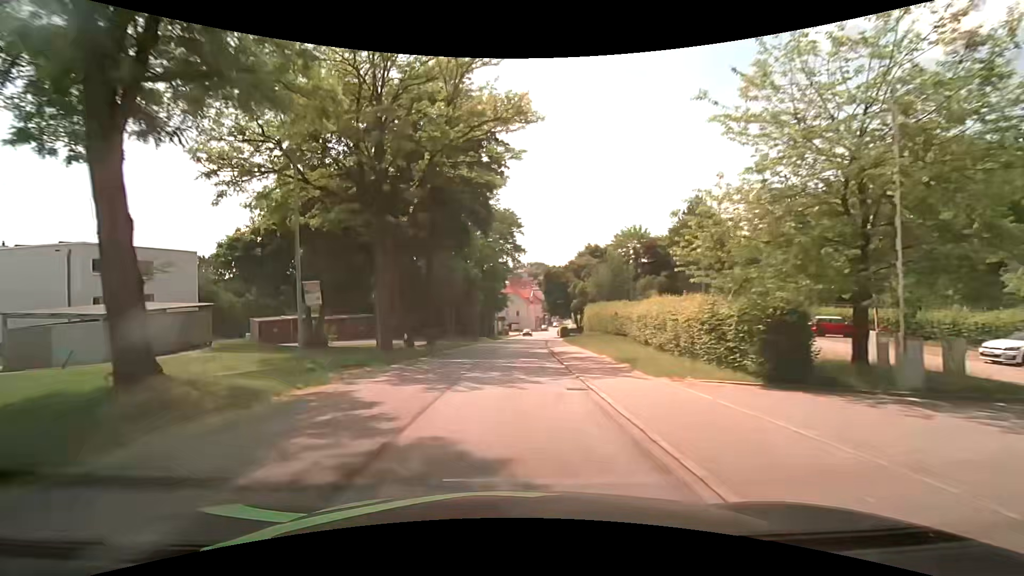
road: secondary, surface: asphalt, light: Day
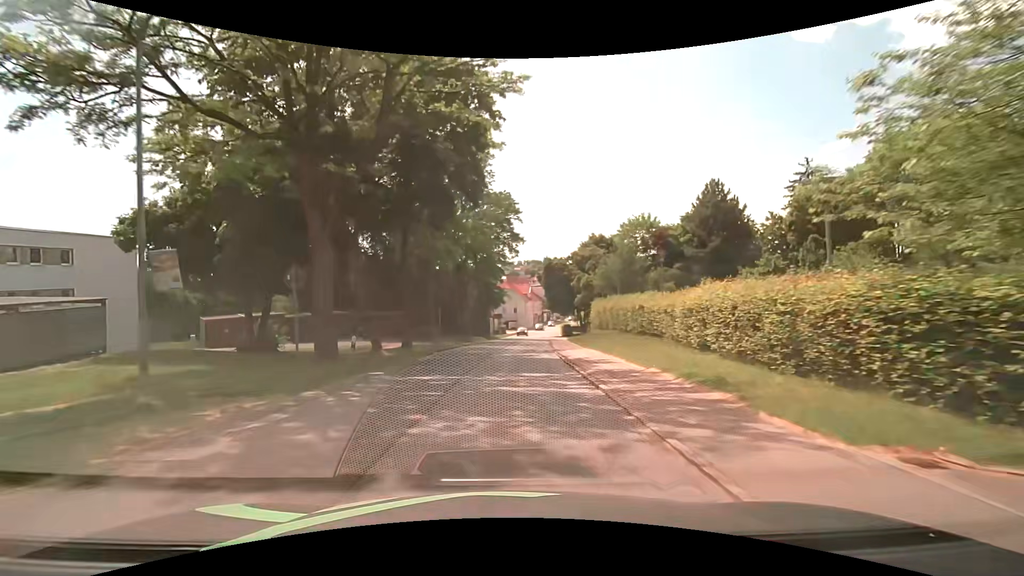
(0.0, +7.6) m; 0°
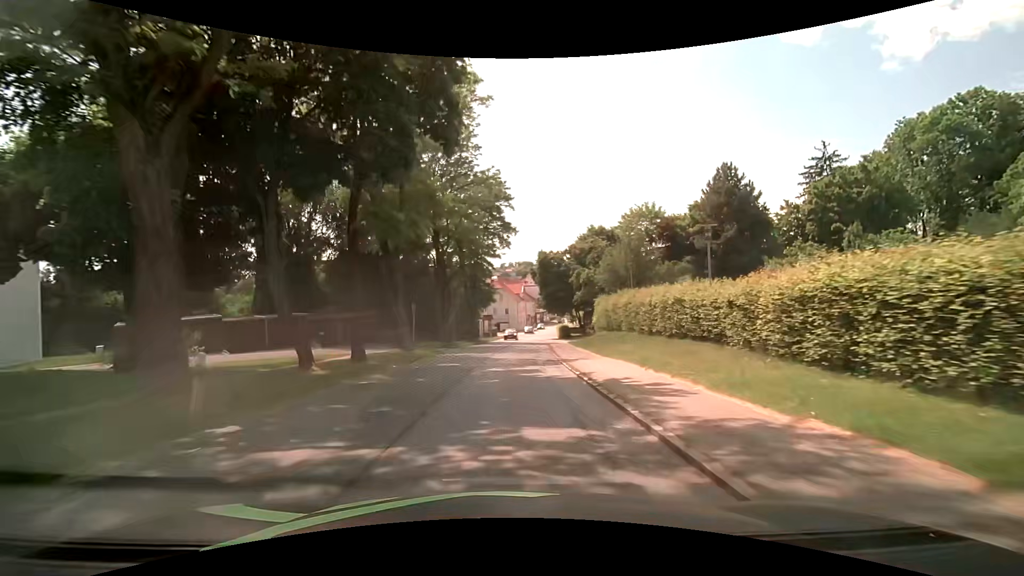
(0.0, +7.7) m; +1°
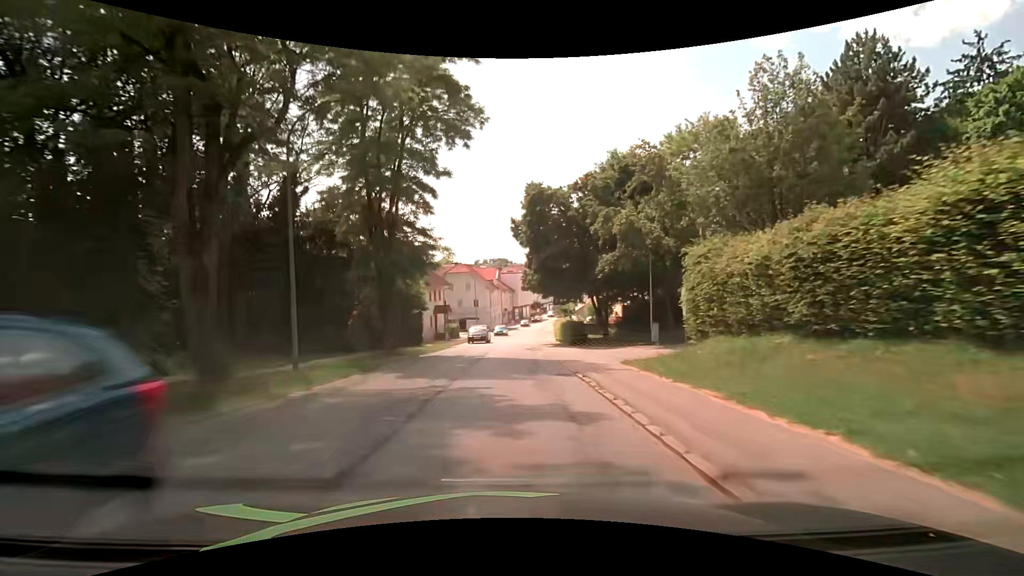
(+0.9, +30.6) m; +3°
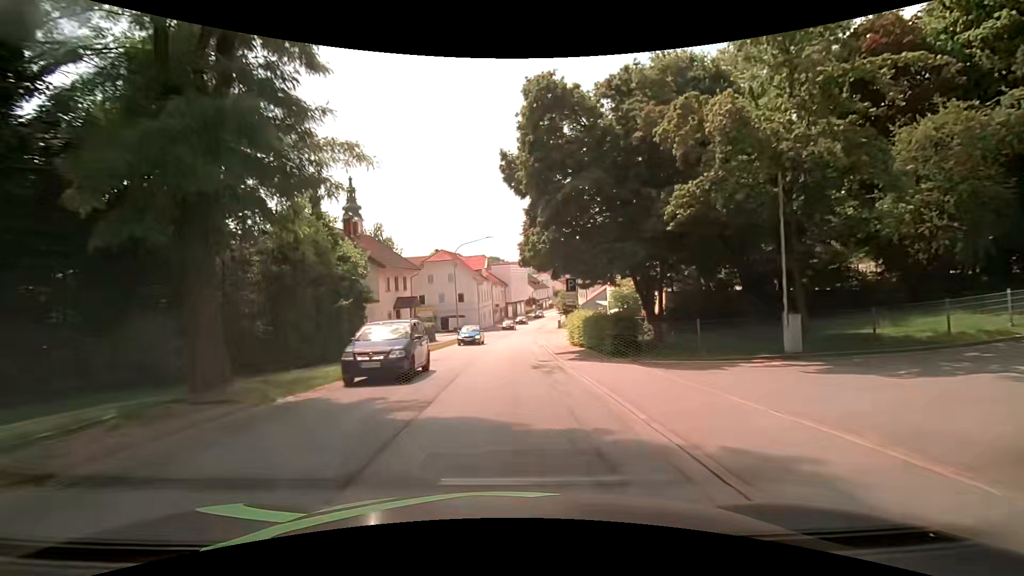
(+0.1, +15.3) m; +1°
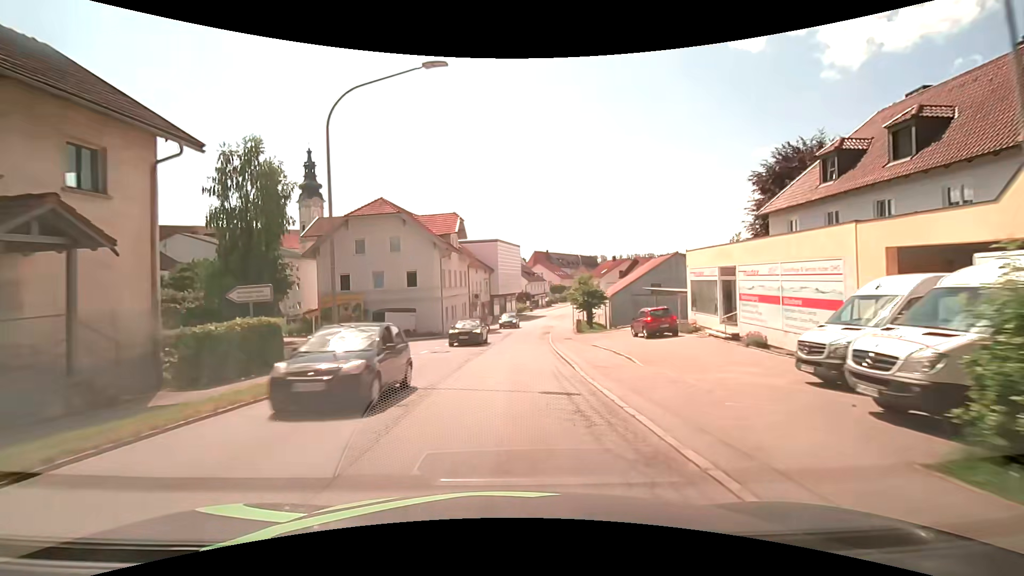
(0.0, +30.4) m; +1°
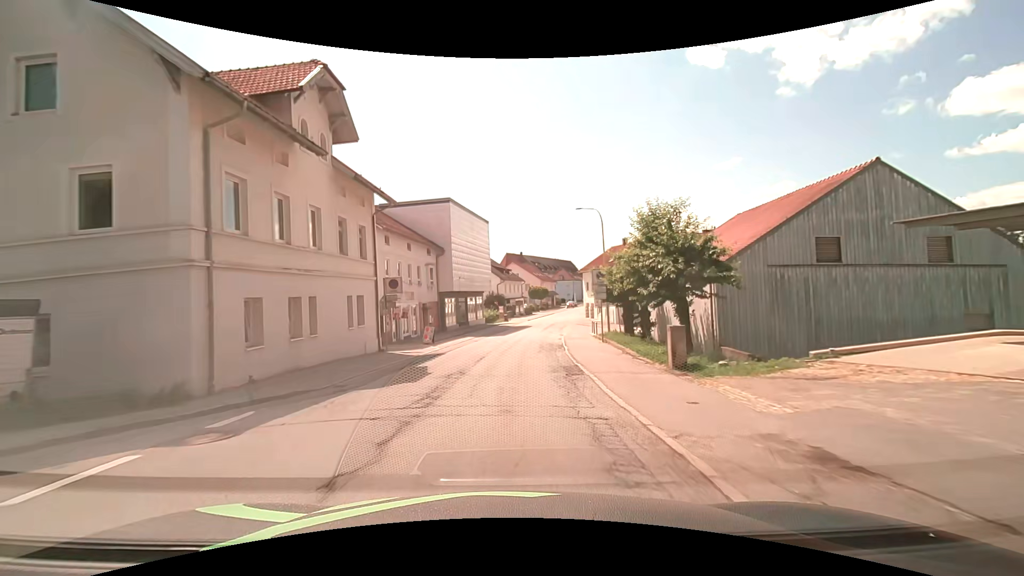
(+1.0, +30.4) m; +4°
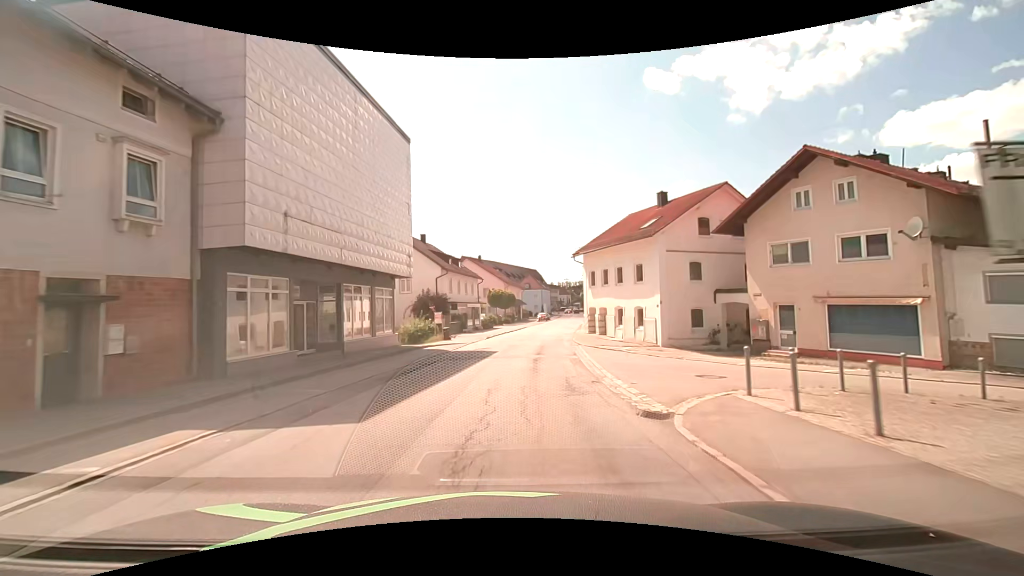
(+1.0, +30.2) m; +5°
(0, +10) (+1, +20) (+2, +30) (+3, +40) (+4, +50) (+6, +60) (+8, +69) (+10, +79) (+11, +89) (+13, +99) m
